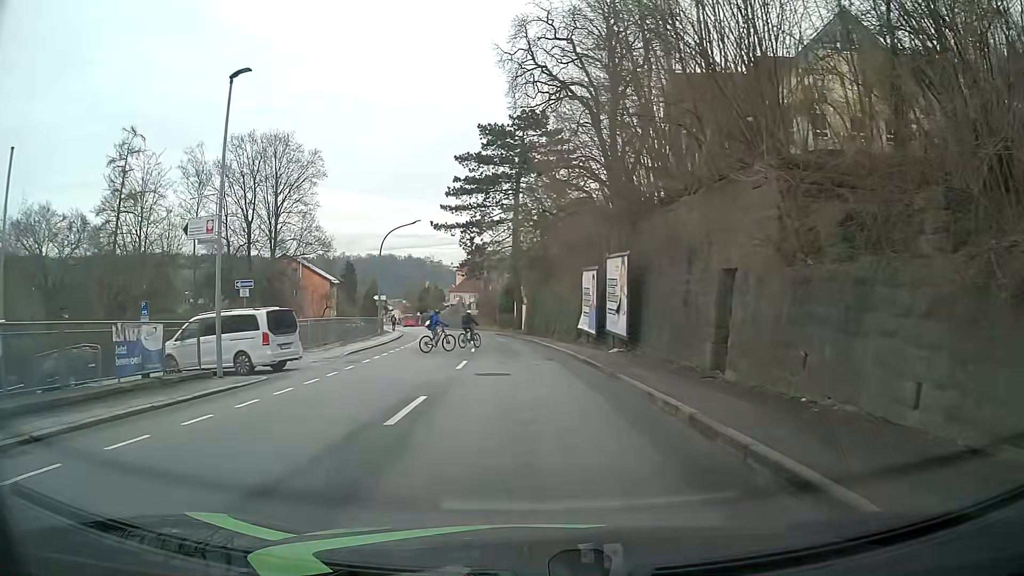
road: tertiary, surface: asphalt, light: Day
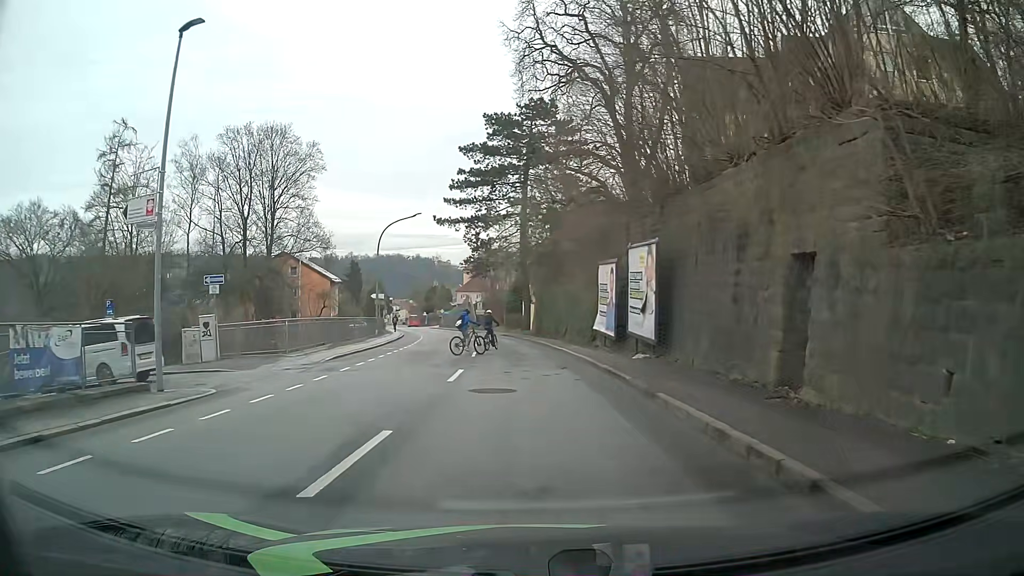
(0.0, +3.5) m; 0°
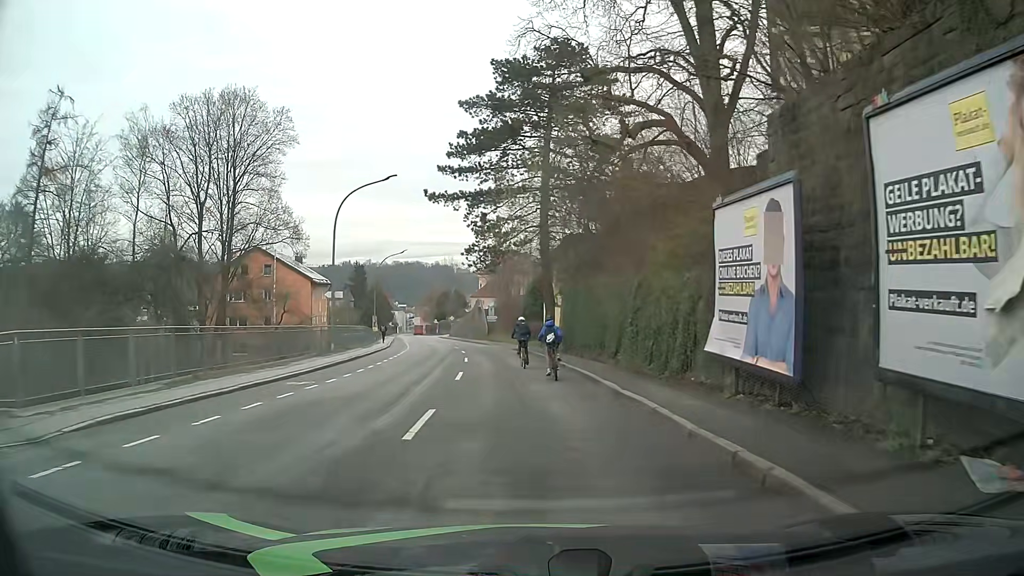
(-0.4, +15.3) m; -1°
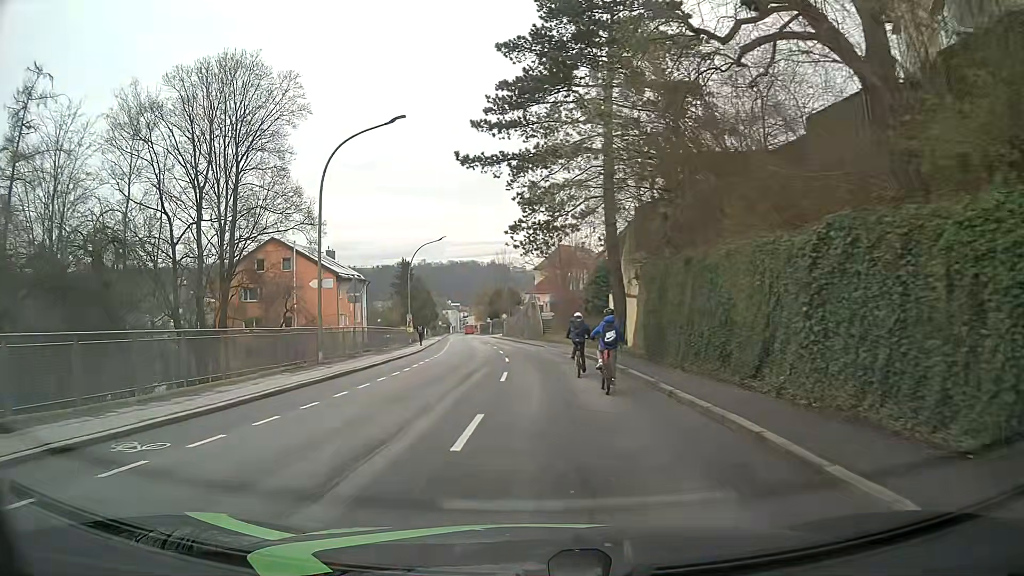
(-0.4, +10.0) m; -6°
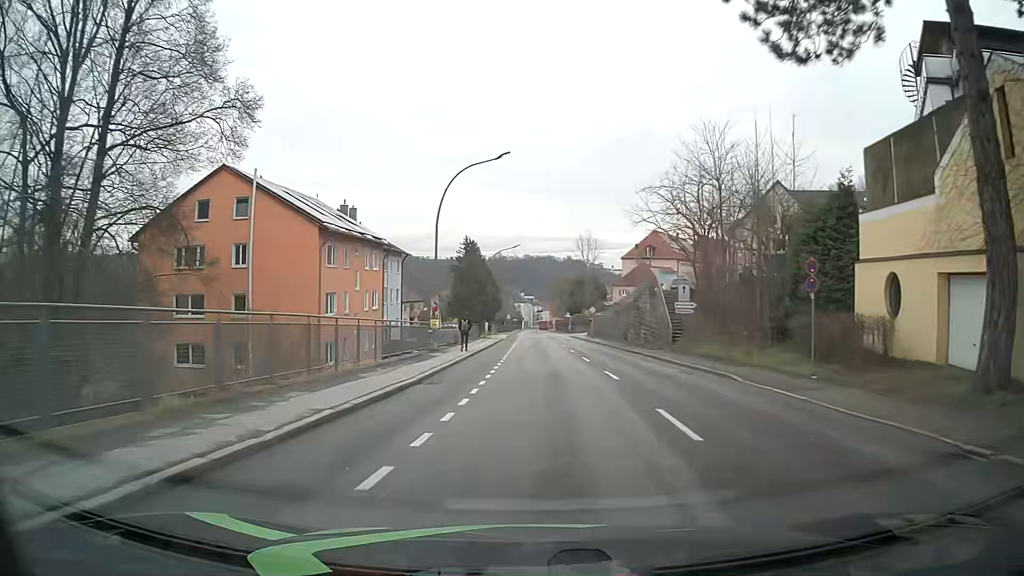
(-2.5, +26.9) m; -6°
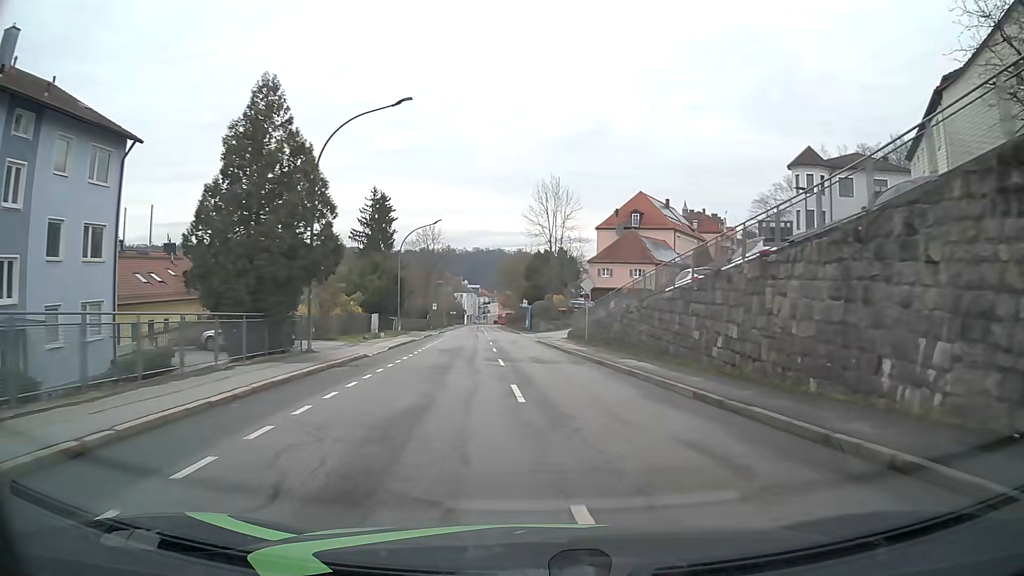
(+1.1, +42.3) m; +4°
(0, +10) (0, +20) (0, +30) (-1, +40) (-2, +50) (-2, +60) (-3, +70) (-4, +80) (-5, +90) (-6, +100) m
